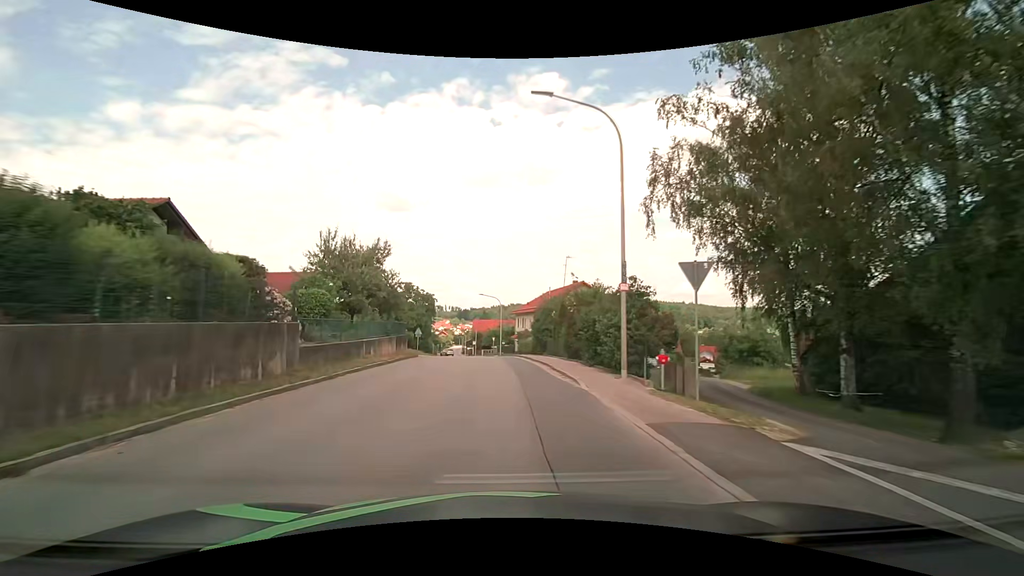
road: tertiary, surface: asphalt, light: Day
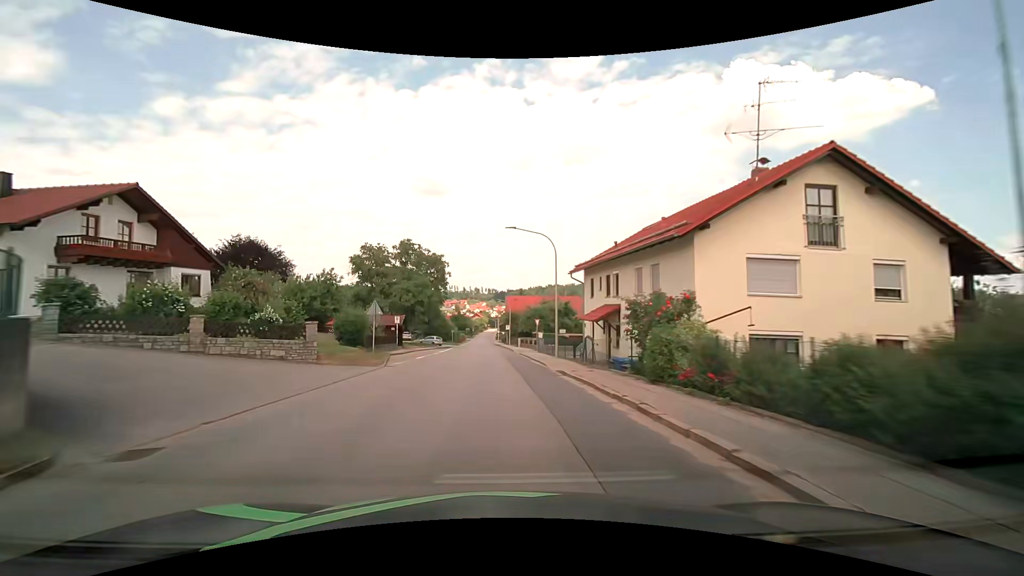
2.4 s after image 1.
(-1.5, +32.9) m; -5°
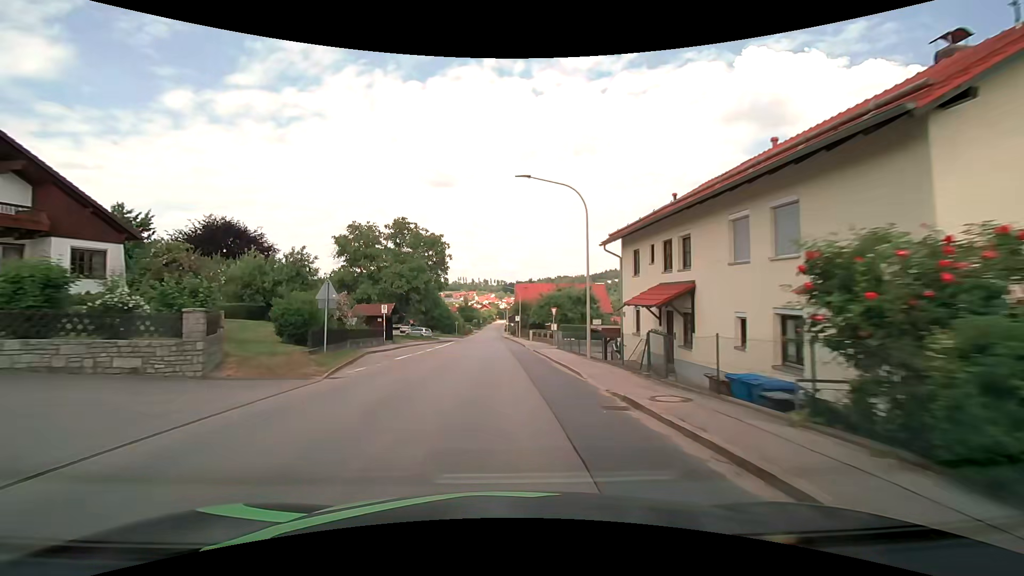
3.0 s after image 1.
(-0.1, +8.3) m; -1°
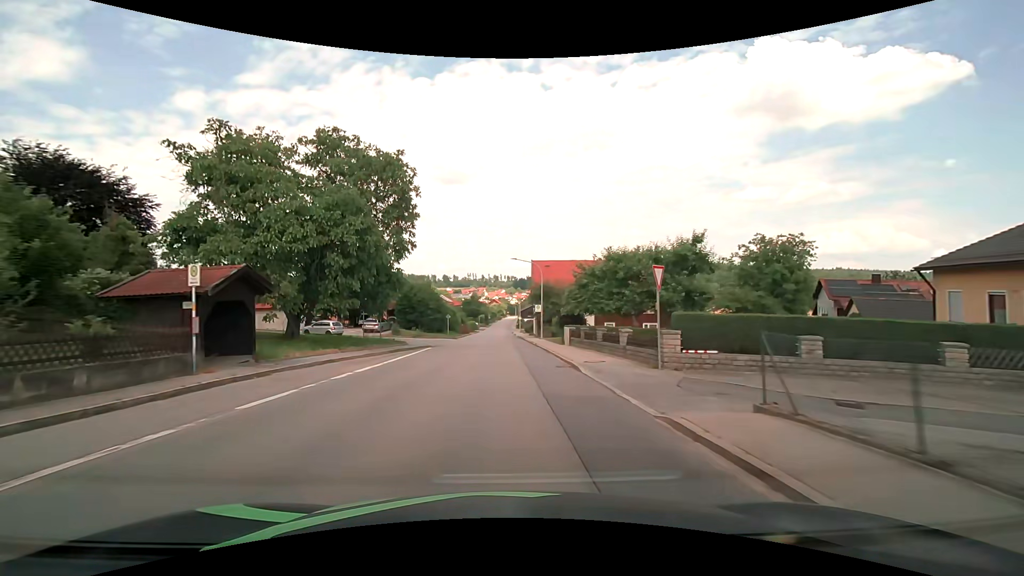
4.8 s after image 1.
(-0.4, +24.7) m; -1°
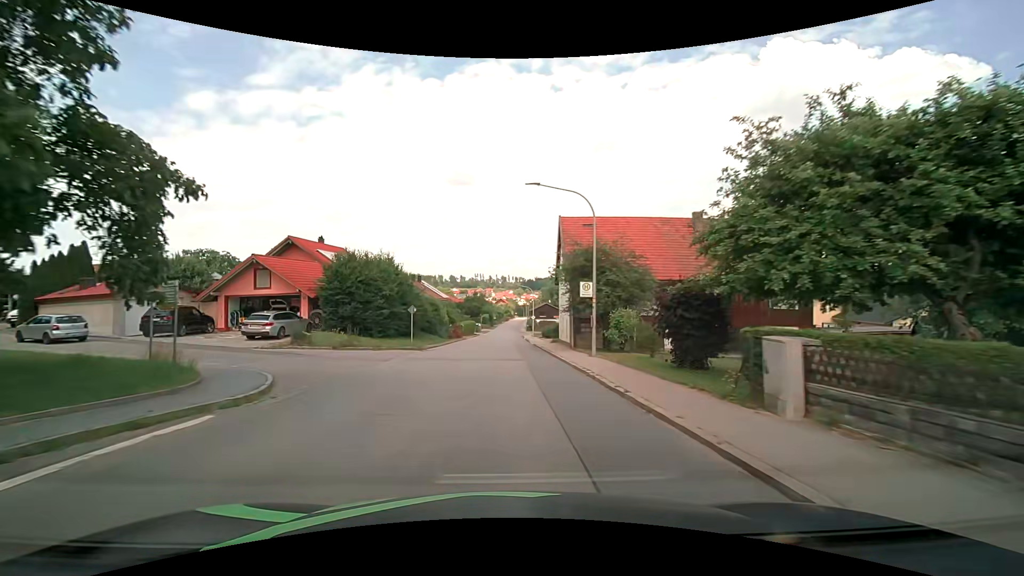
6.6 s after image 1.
(-0.1, +24.1) m; -1°
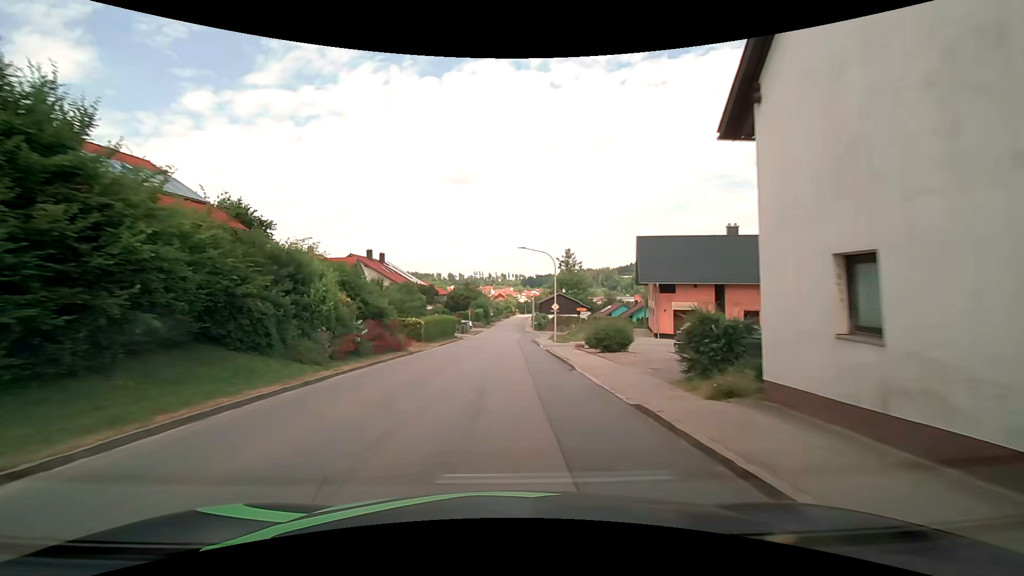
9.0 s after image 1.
(-0.2, +31.7) m; 0°
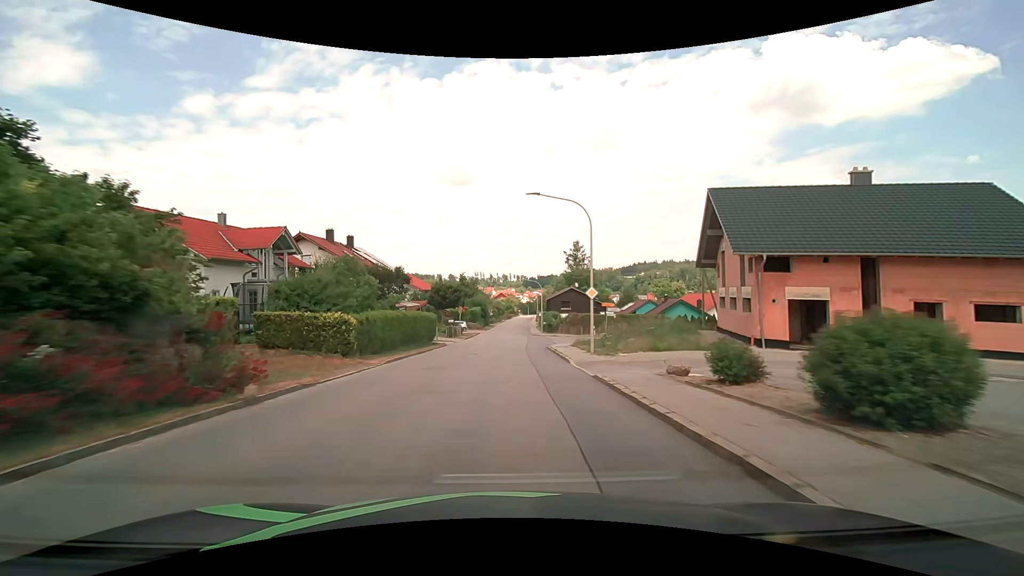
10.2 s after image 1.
(0.0, +15.9) m; 0°
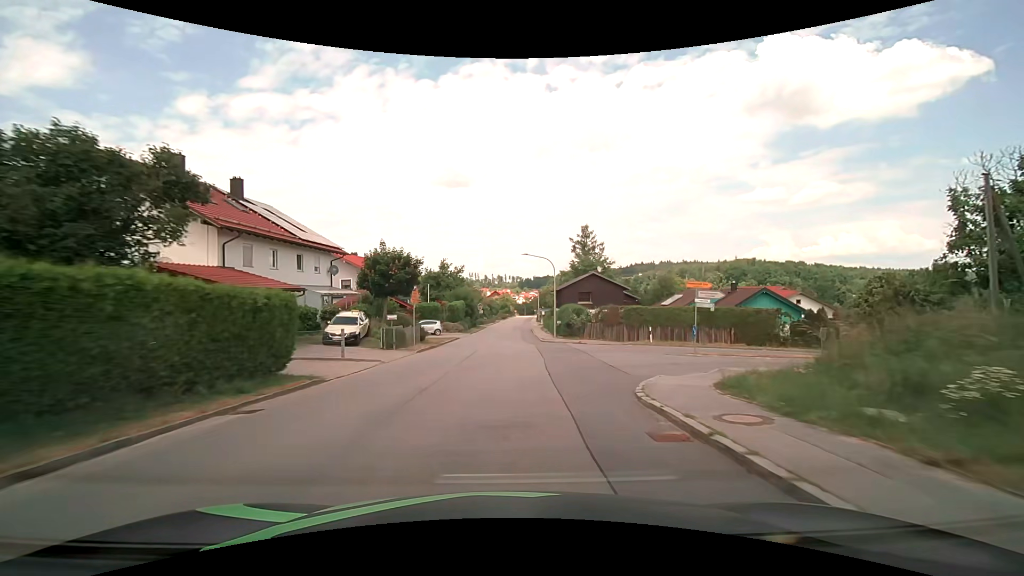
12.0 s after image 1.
(+0.1, +23.8) m; +1°
(0, +10) (0, +20) (0, +30) (0, +40) (+1, +50) (+1, +60) (+1, +70) (+1, +80) (+2, +90) (+2, +100) m
